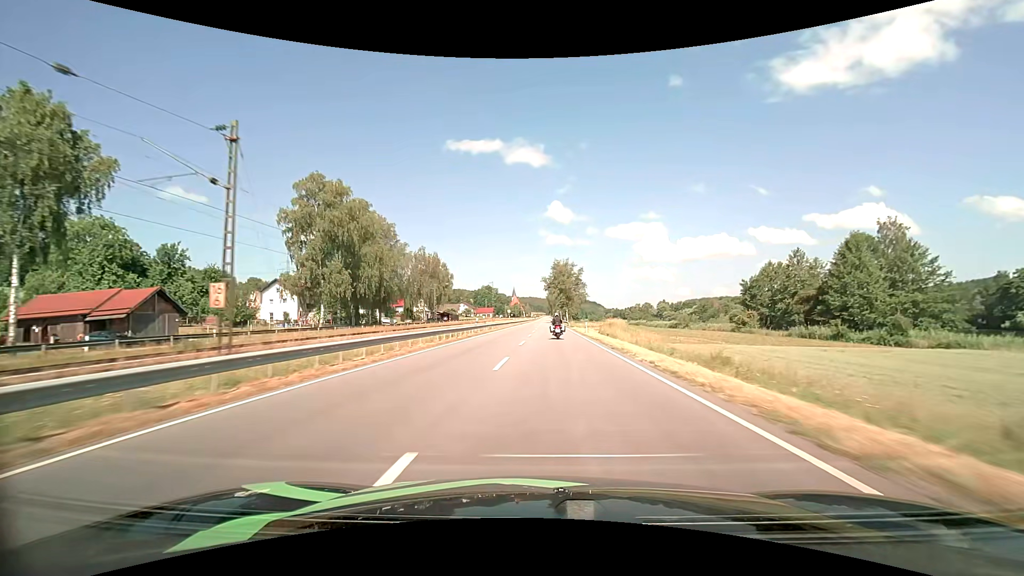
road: primary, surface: asphalt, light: Day
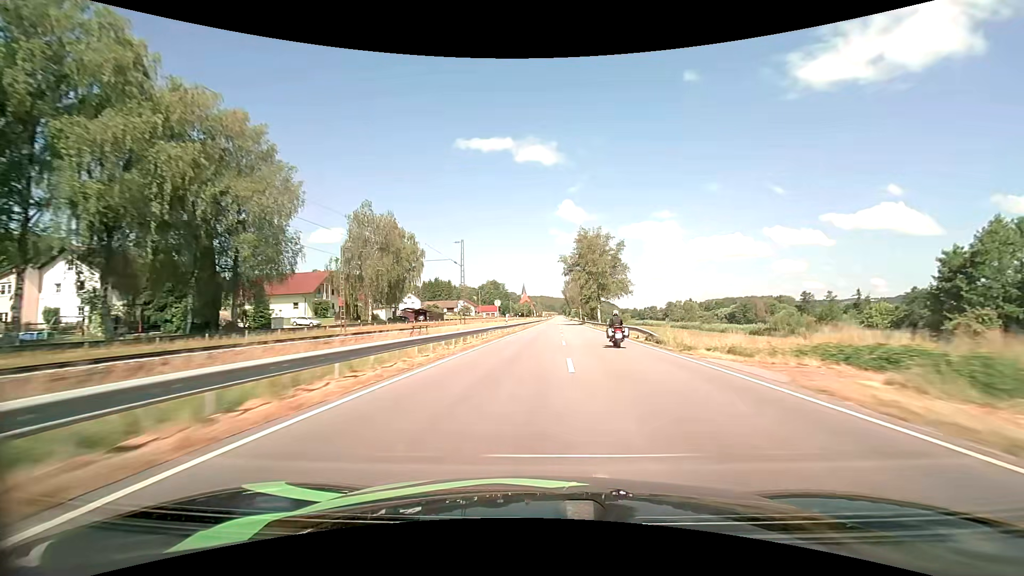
(-0.9, +49.4) m; -1°
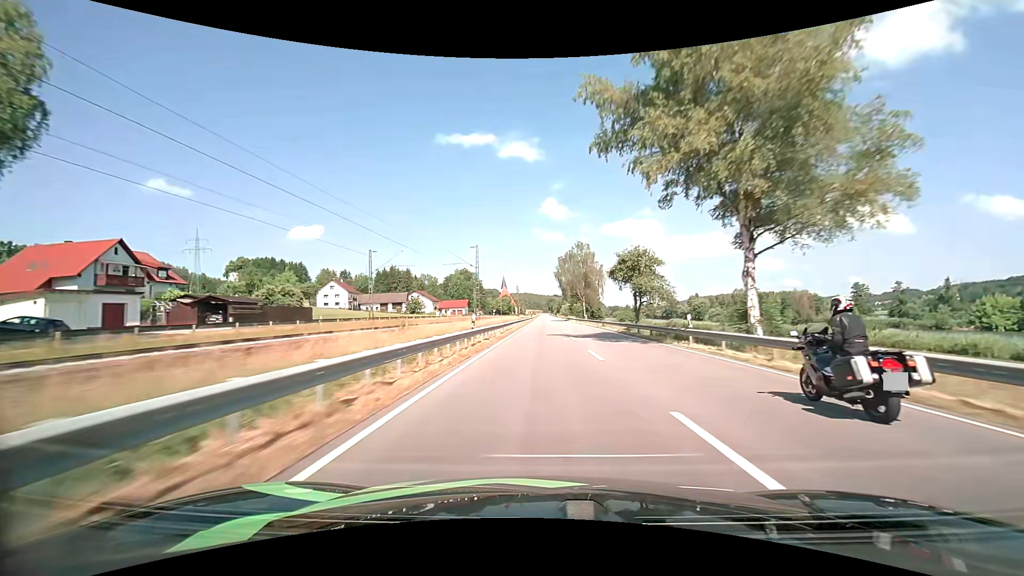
(+1.2, +69.9) m; +2°
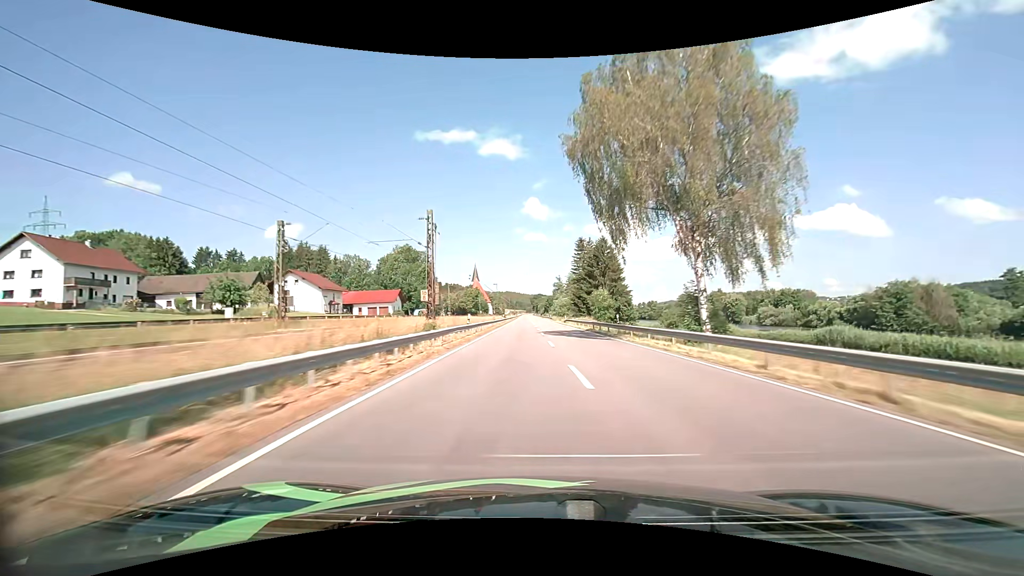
(+1.2, +90.5) m; +2°
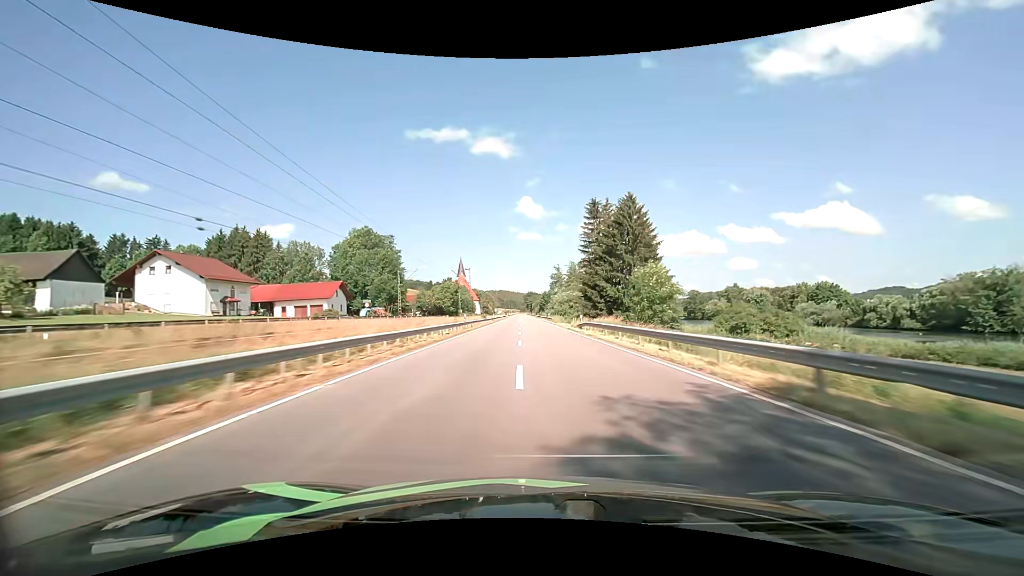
(+0.3, +36.4) m; +1°
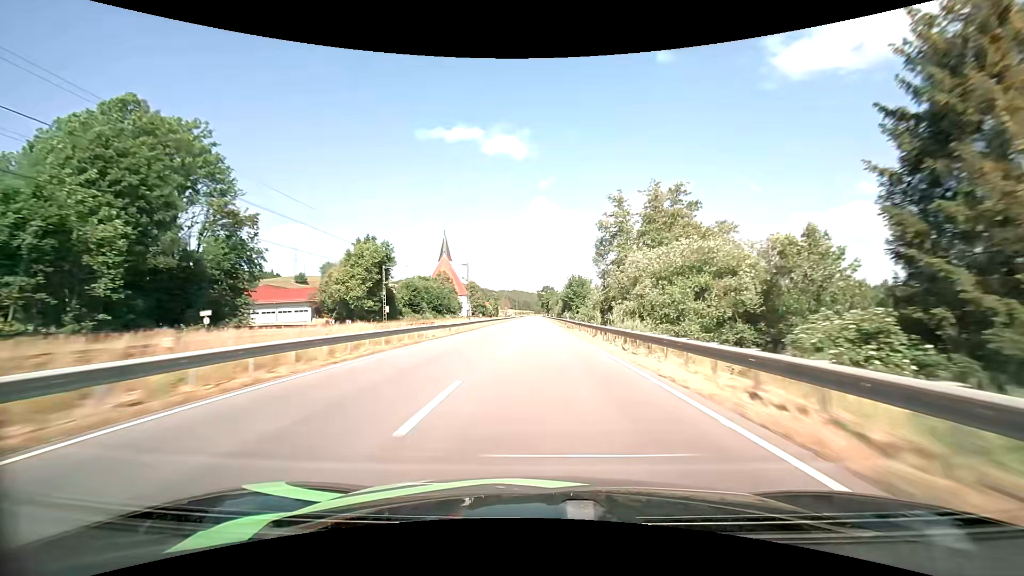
(-1.7, +87.5) m; -2°
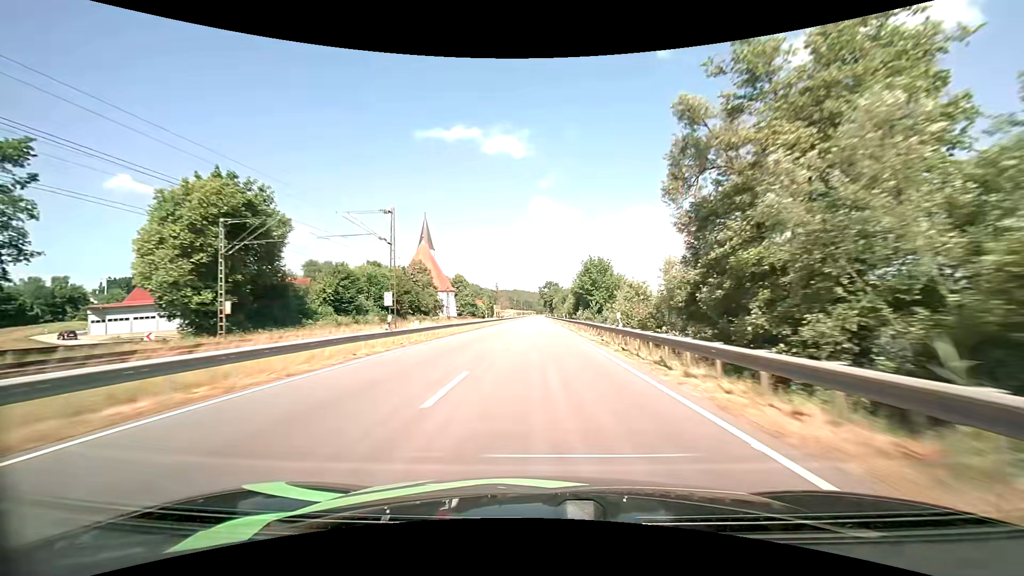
(0.0, +34.5) m; 0°
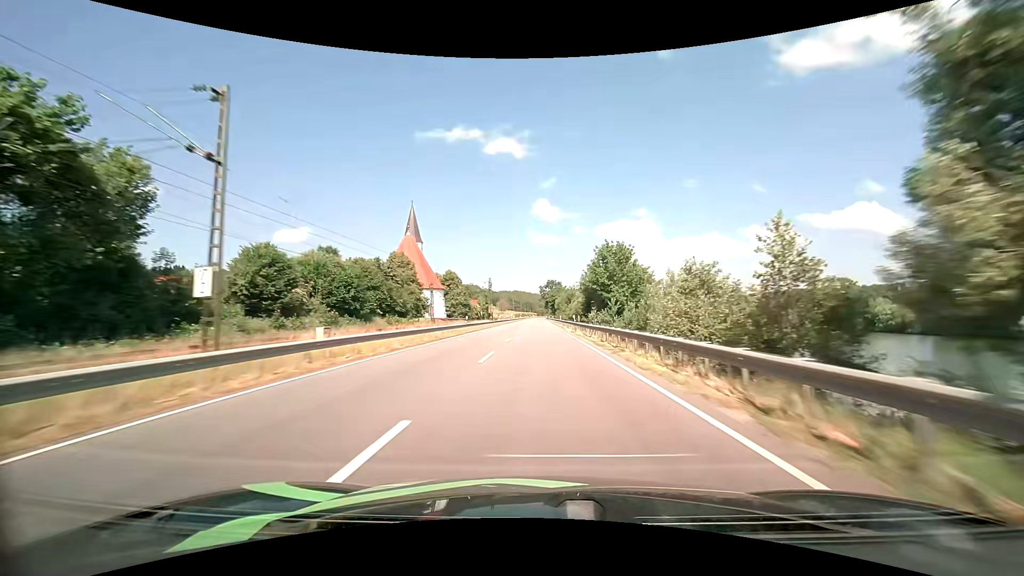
(0.0, +17.3) m; 0°
(0, +10) (0, +20) (0, +30) (0, +40) (0, +50) (0, +60) (0, +70) (0, +80) (0, +90) (0, +100) m
